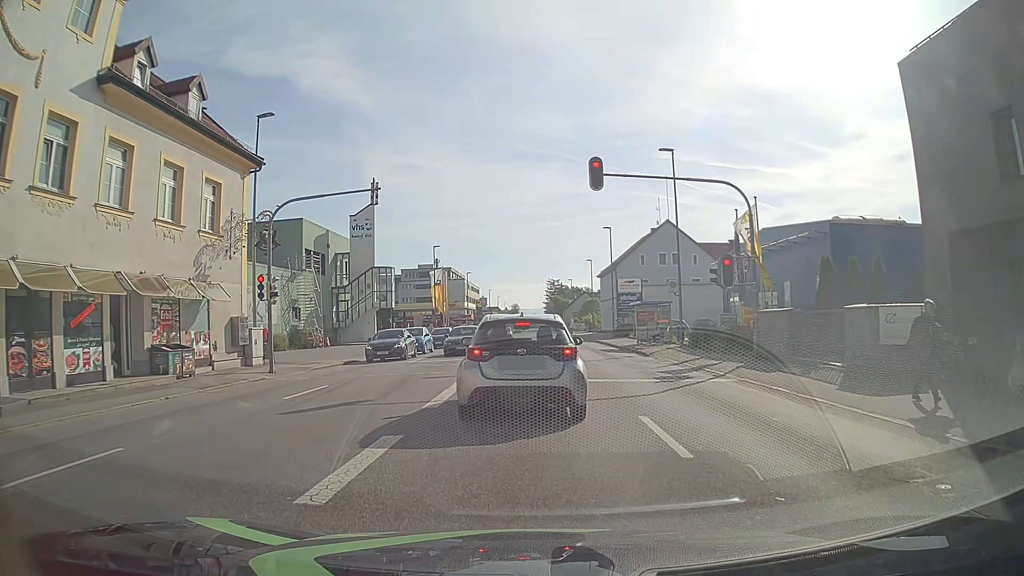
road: tertiary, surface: asphalt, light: Day
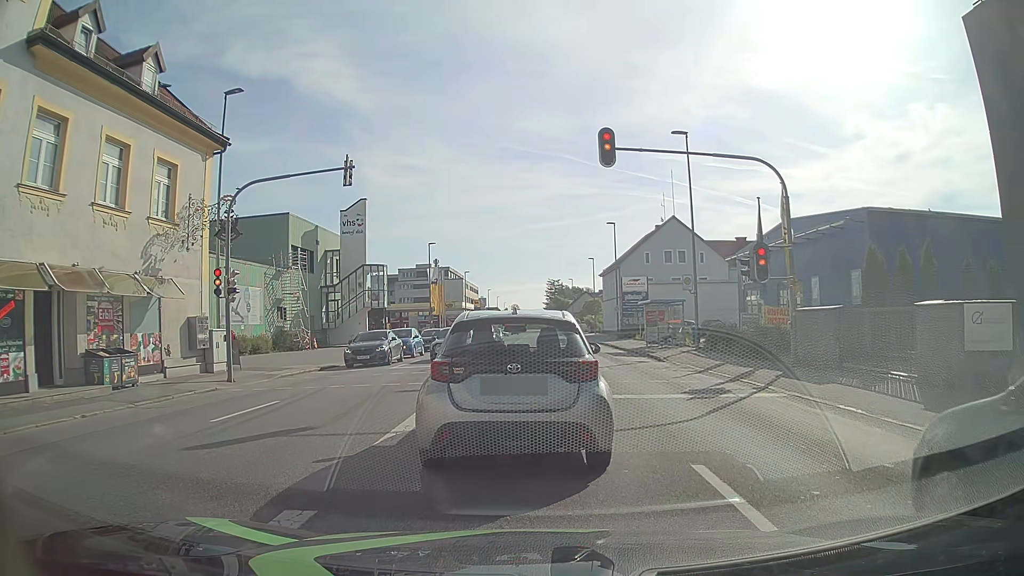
(0.0, +3.1) m; -1°
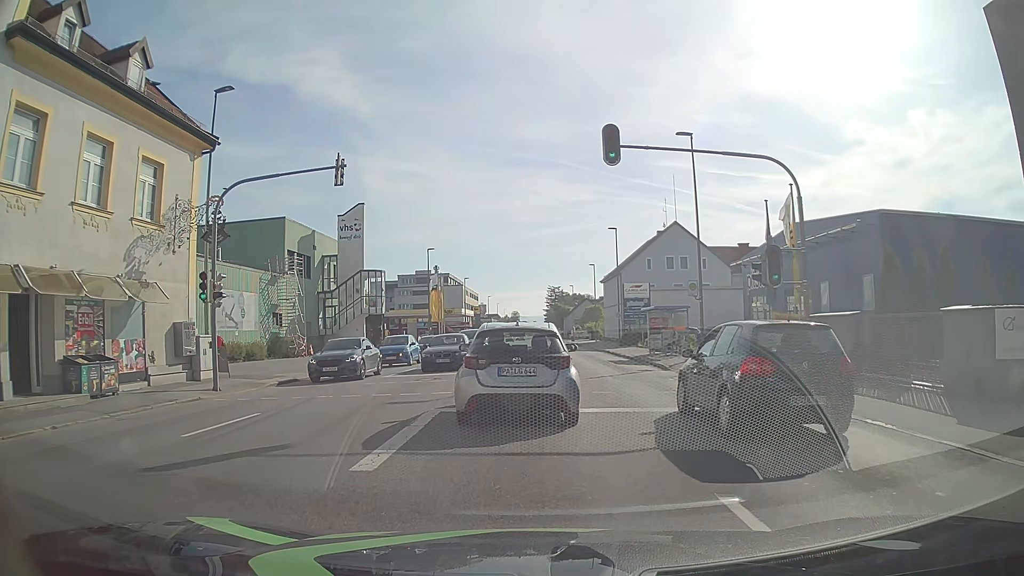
(0.0, +1.2) m; +2°
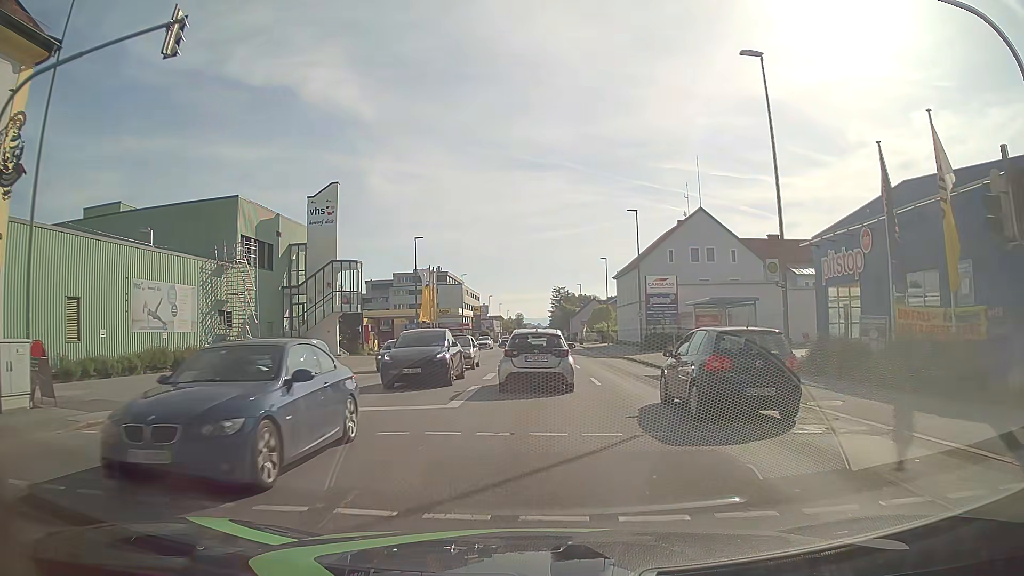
(-0.3, +10.5) m; -2°
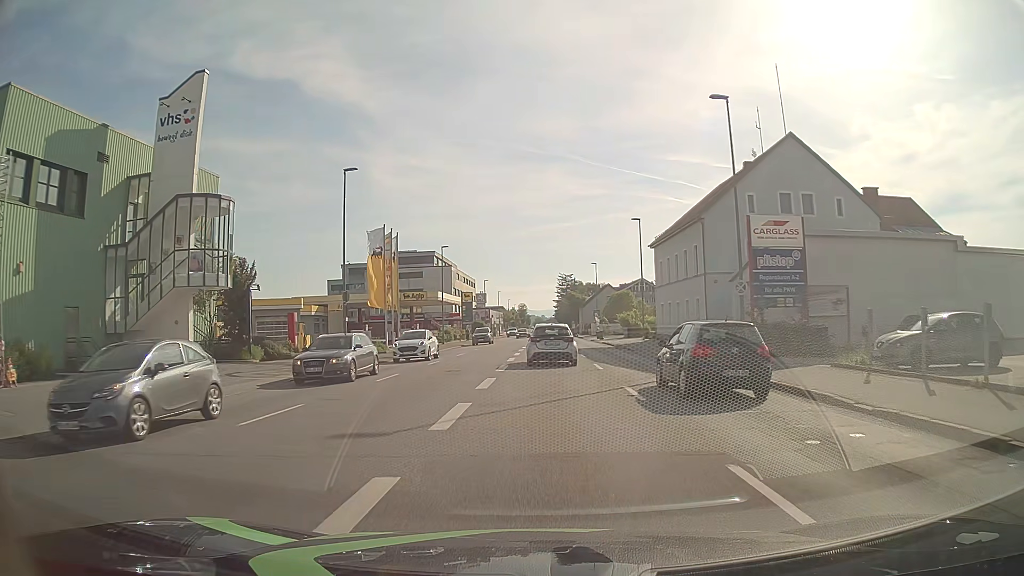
(-0.2, +24.1) m; -1°
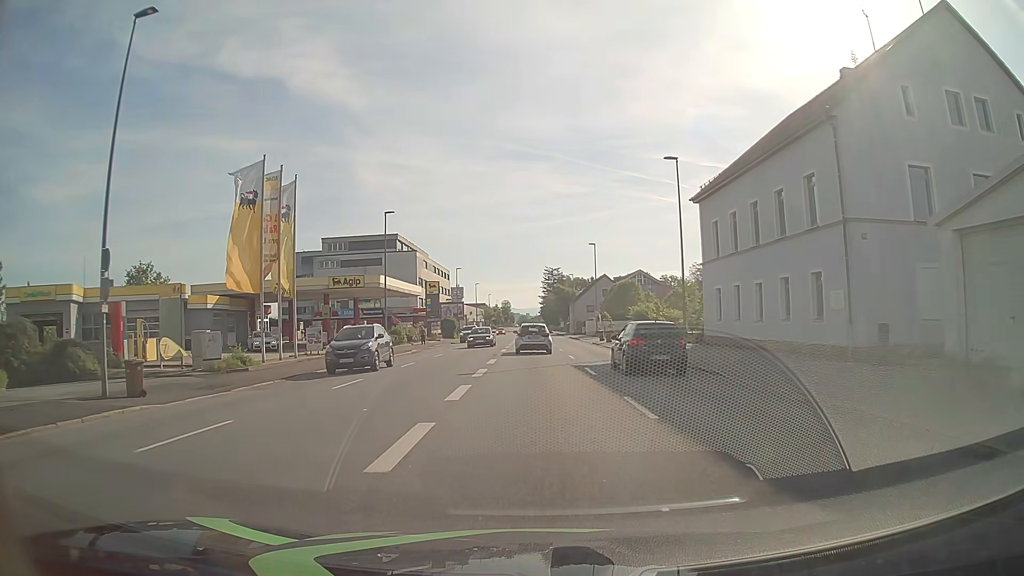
(+0.2, +20.7) m; +1°
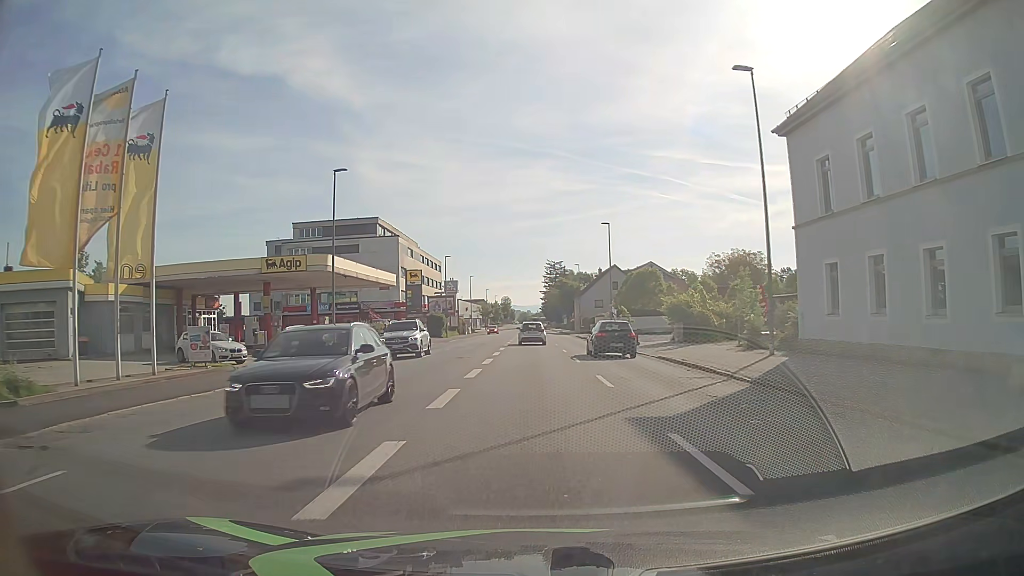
(0.0, +13.3) m; 0°
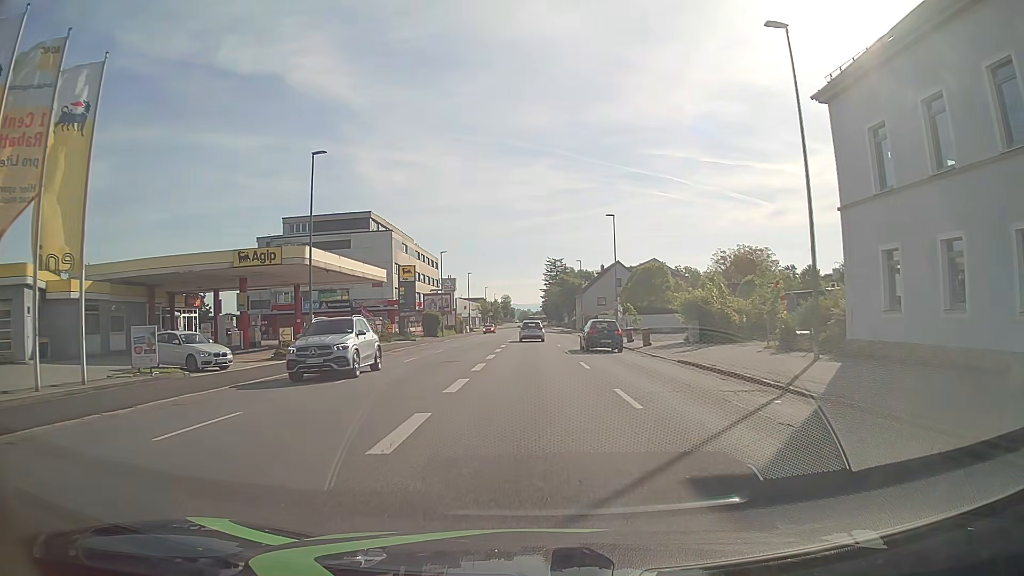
(0.0, +3.8) m; 0°
